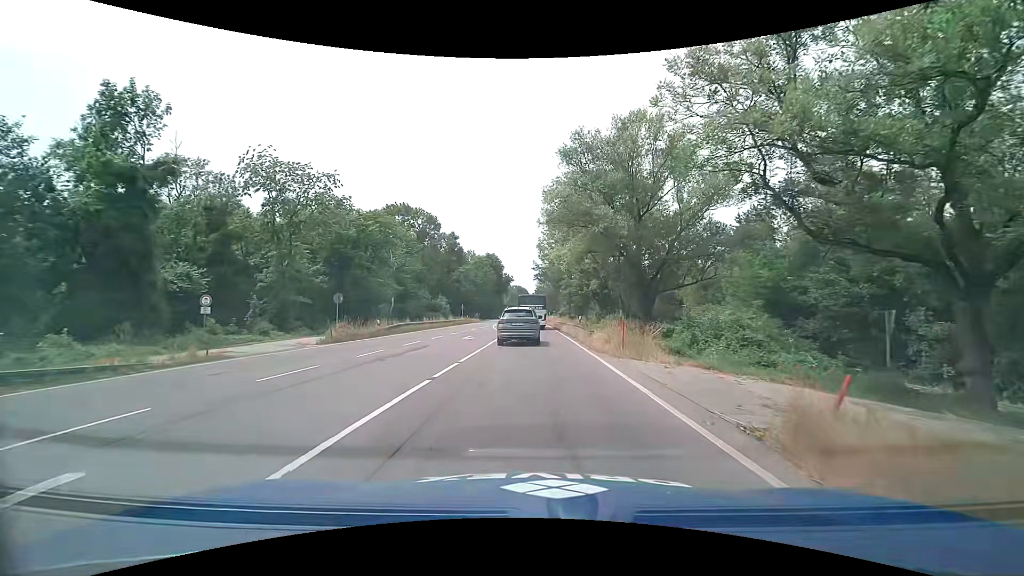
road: primary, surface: asphalt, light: Day
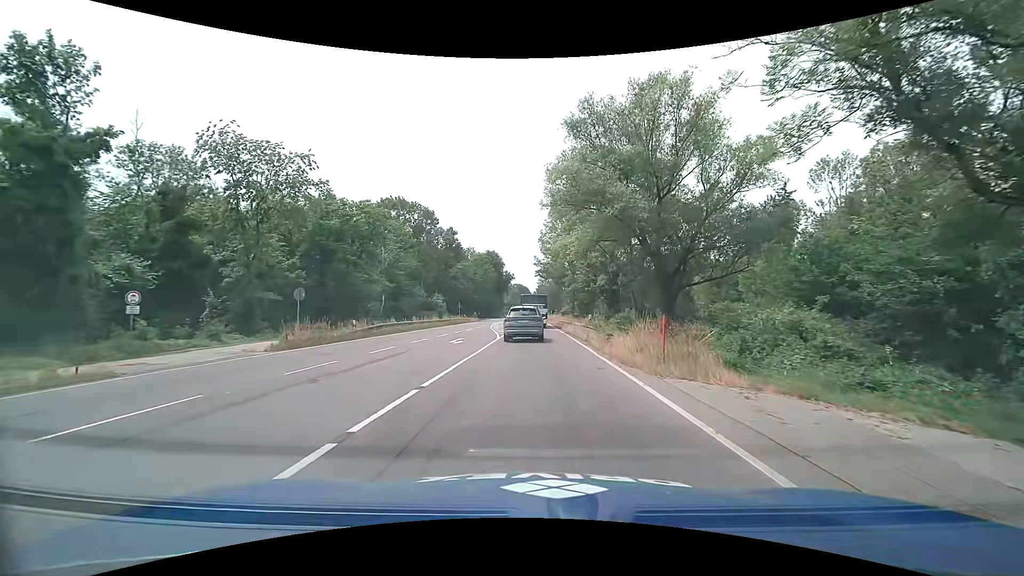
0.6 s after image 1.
(0.0, +5.0) m; 0°
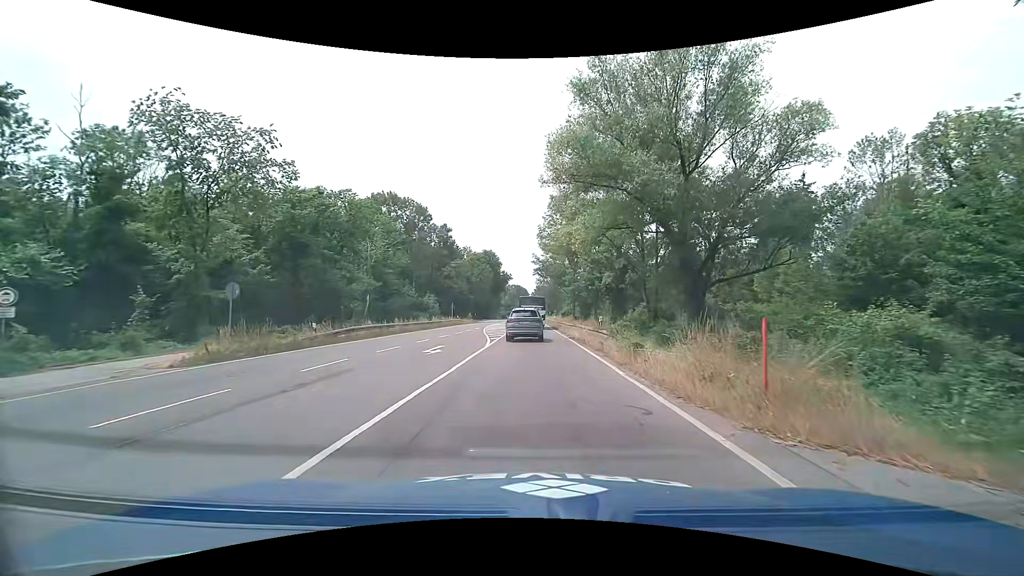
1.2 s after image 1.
(0.0, +5.2) m; 0°
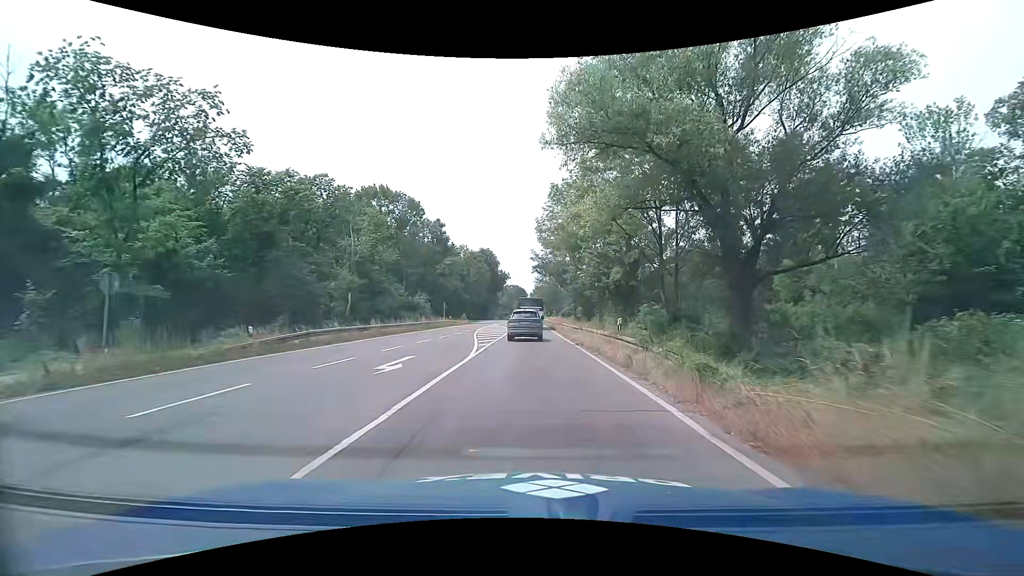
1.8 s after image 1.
(0.0, +5.4) m; 0°
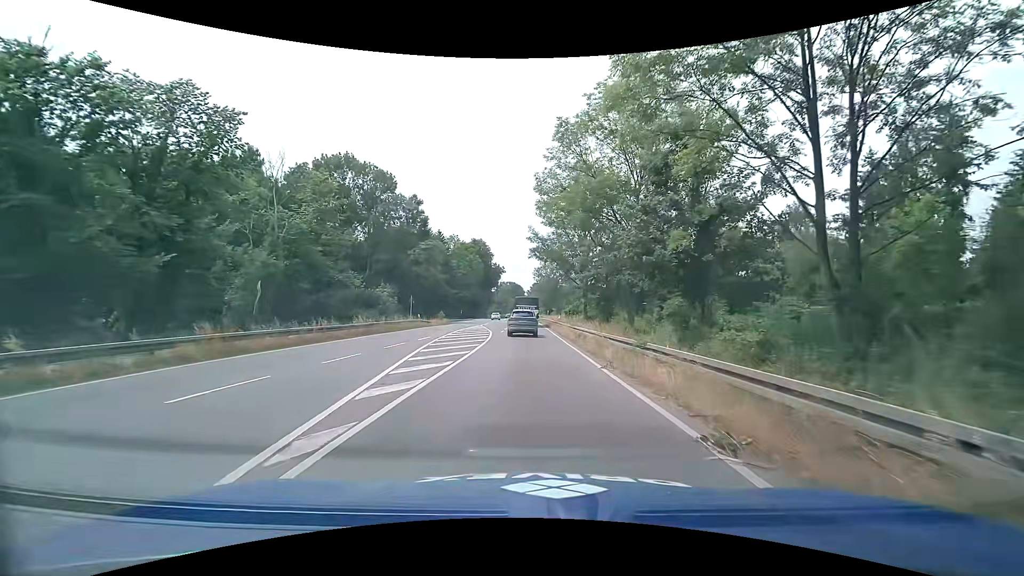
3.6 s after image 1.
(+0.2, +17.3) m; +1°
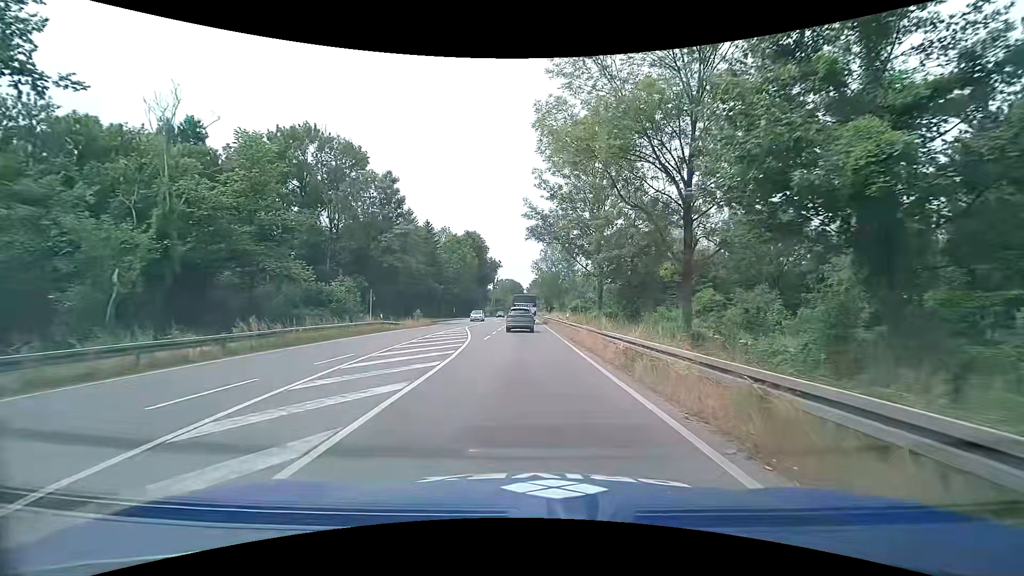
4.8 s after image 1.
(0.0, +12.5) m; 0°
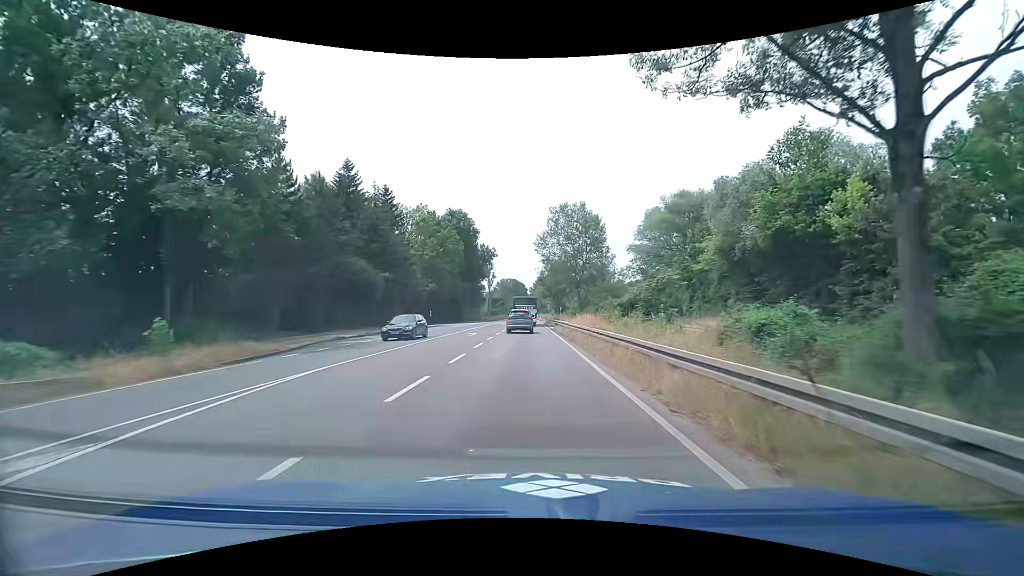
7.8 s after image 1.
(-0.2, +34.6) m; -1°
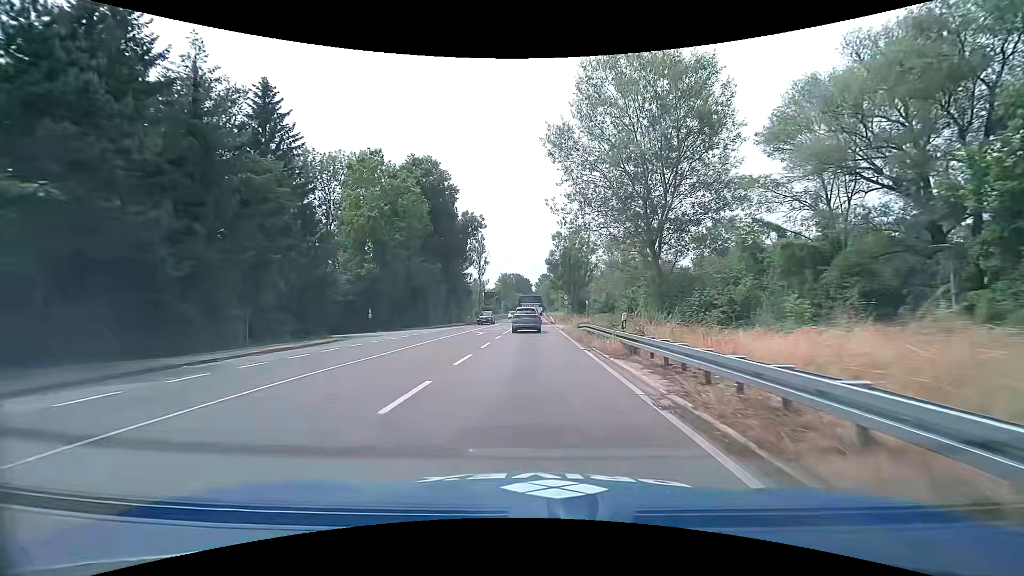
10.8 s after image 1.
(-0.2, +37.2) m; 0°
(0, +10) (0, +20) (0, +30) (0, +40) (0, +50) (0, +60) (0, +70) (0, +80) (0, +90) (0, +100) m
